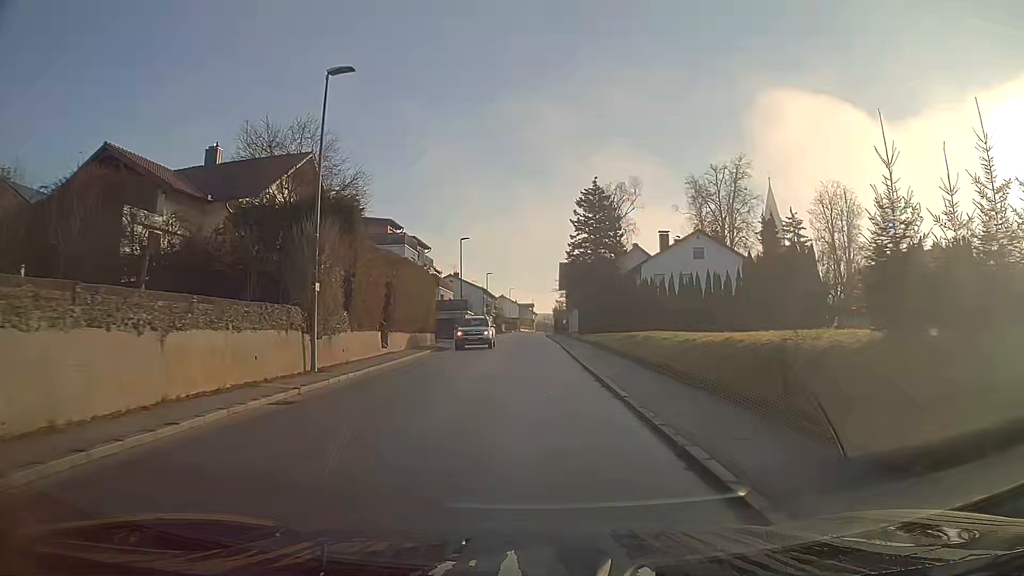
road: secondary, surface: asphalt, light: Day
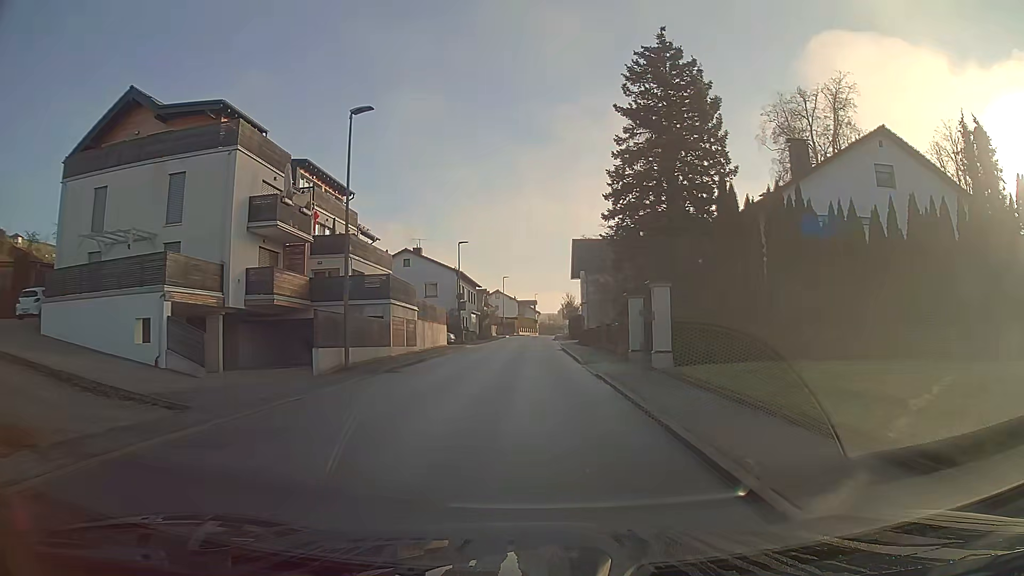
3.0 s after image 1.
(-0.1, +35.7) m; 0°
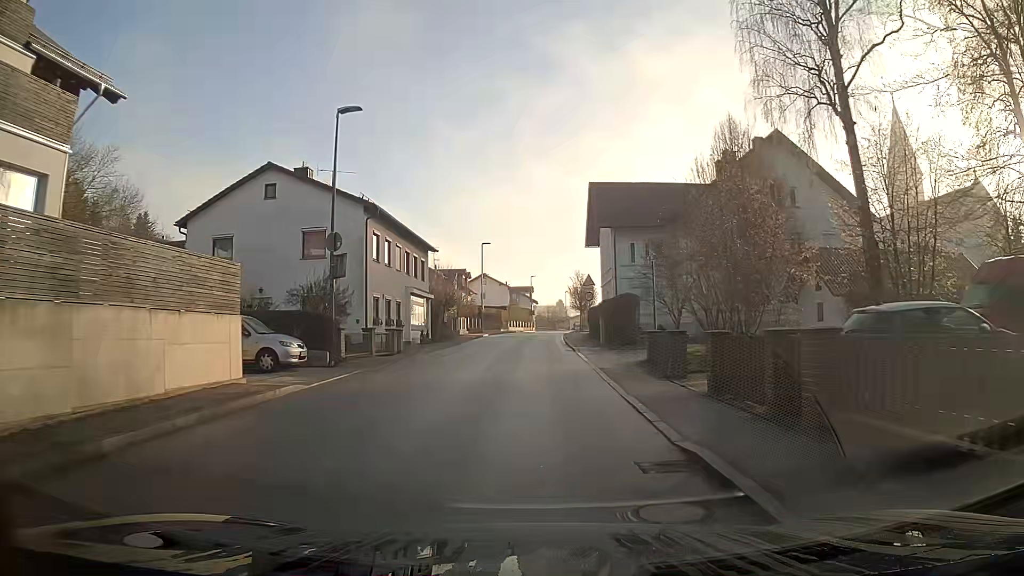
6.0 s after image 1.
(+0.1, +32.3) m; 0°
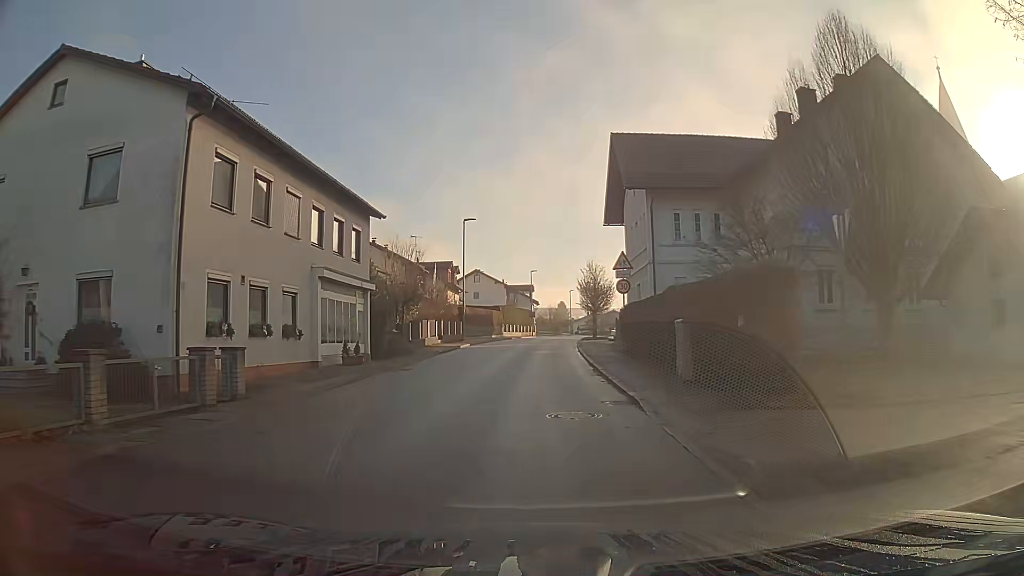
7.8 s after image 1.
(0.0, +16.0) m; 0°
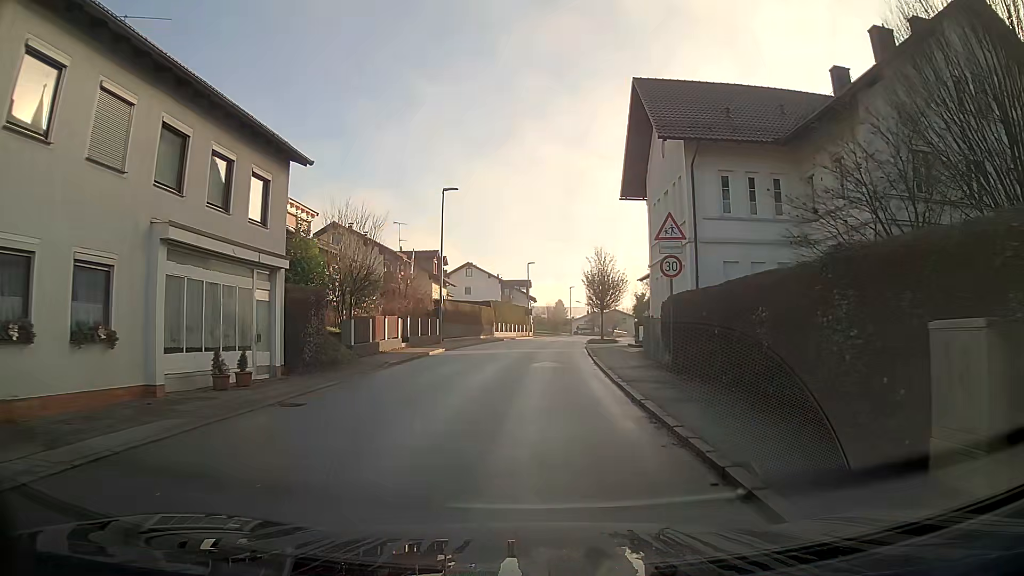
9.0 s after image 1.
(0.0, +9.6) m; 0°
